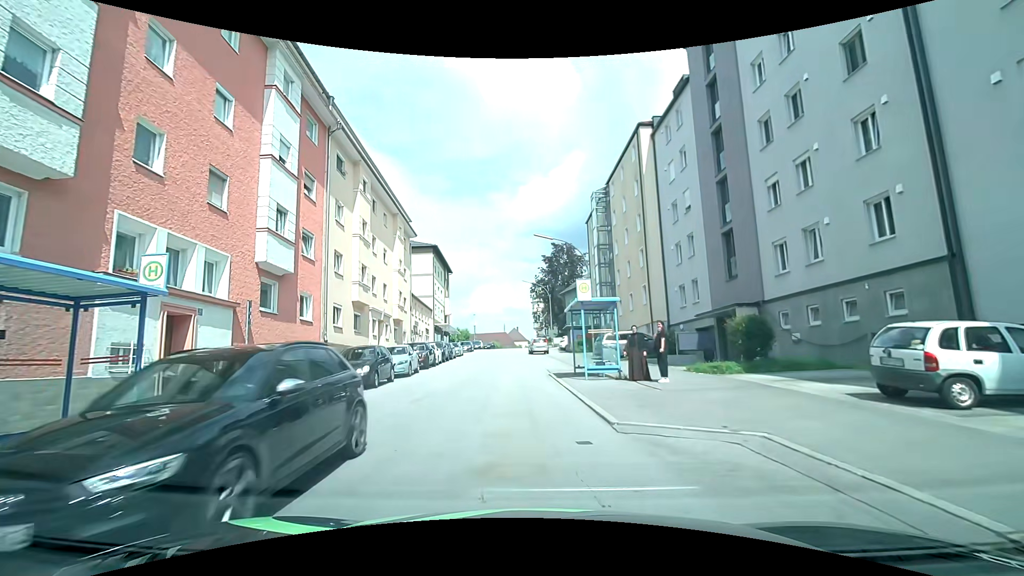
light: Day
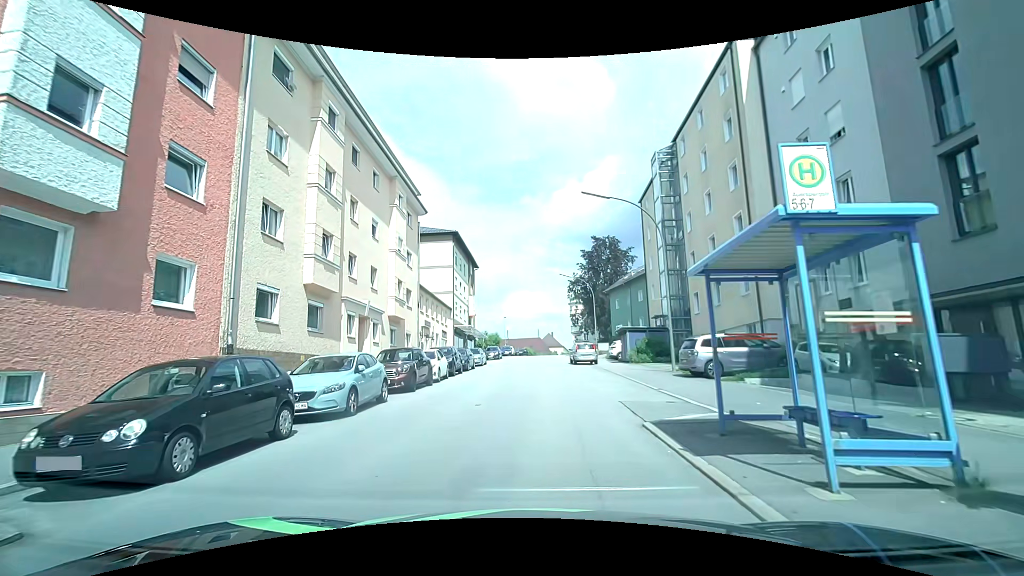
(-0.3, +11.0) m; -4°
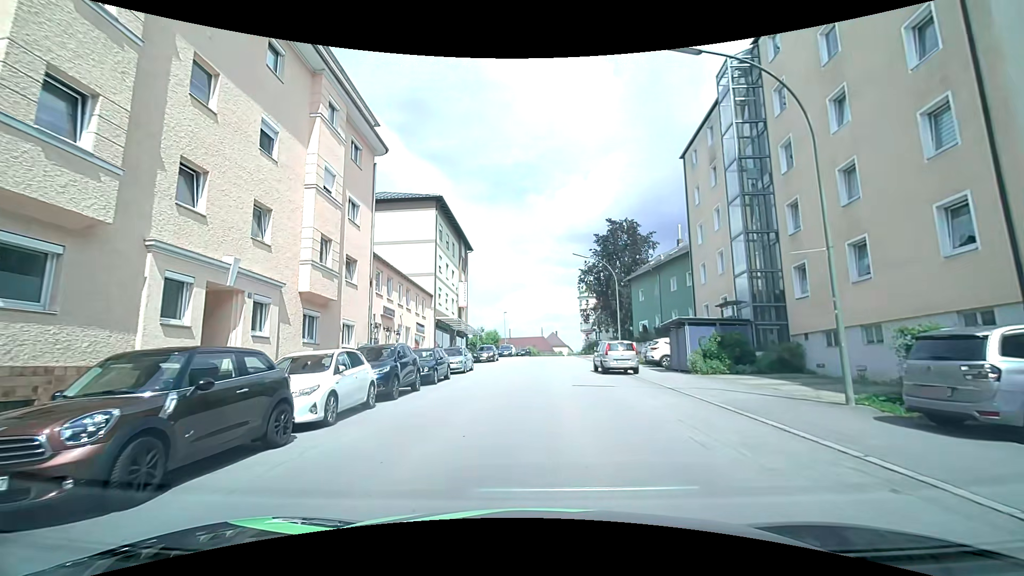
(+0.1, +12.2) m; +1°
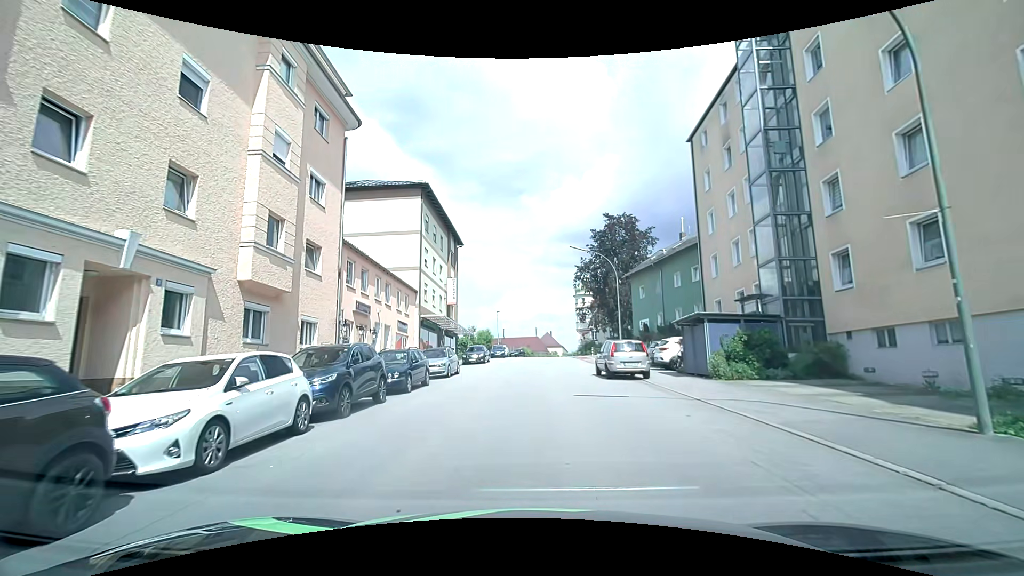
(0.0, +3.3) m; -1°
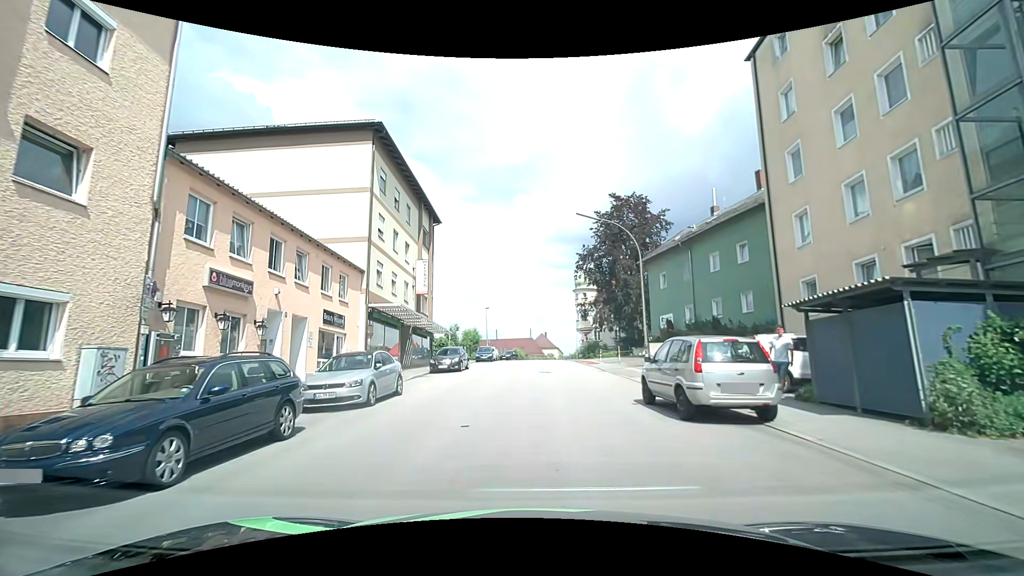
(+0.1, +10.6) m; +1°
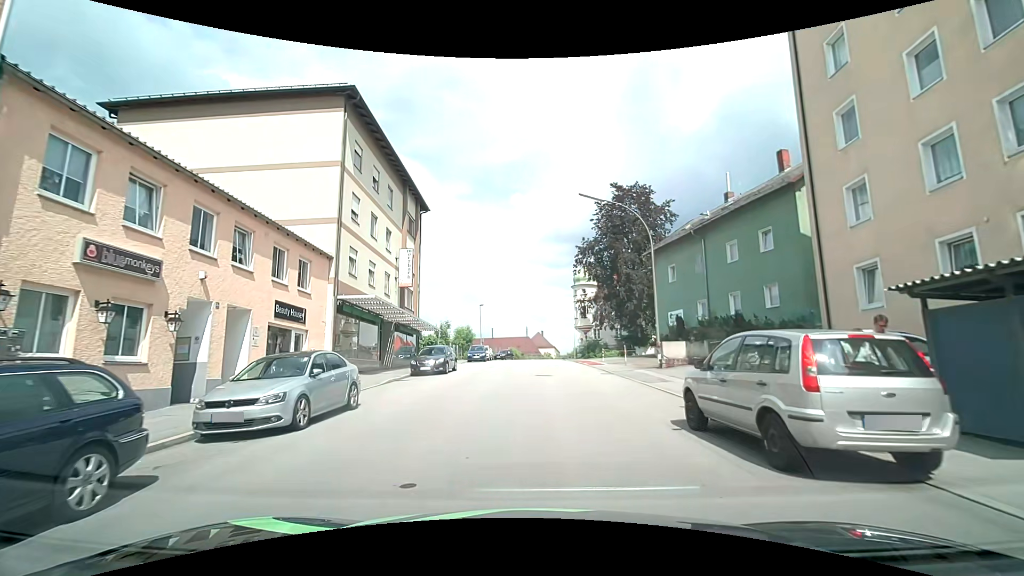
(0.0, +3.7) m; +1°
(0, +10) (0, +20) (+1, +30) (+1, +40) (+1, +50) (+1, +60) (+3, +70) (+6, +79) (+9, +89) (+12, +98) m
